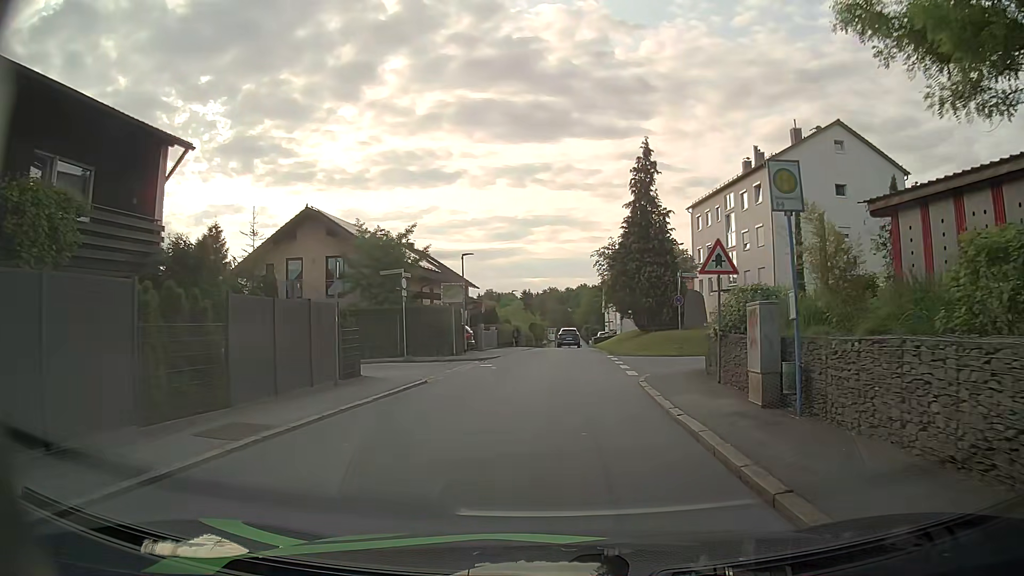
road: residential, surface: asphalt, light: Day
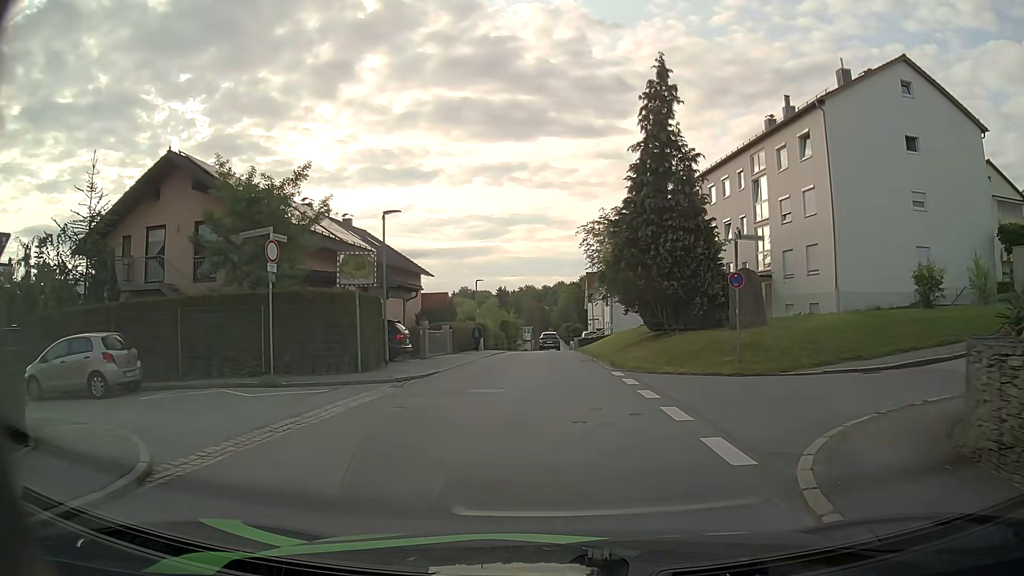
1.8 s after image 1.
(+0.1, +12.4) m; +1°
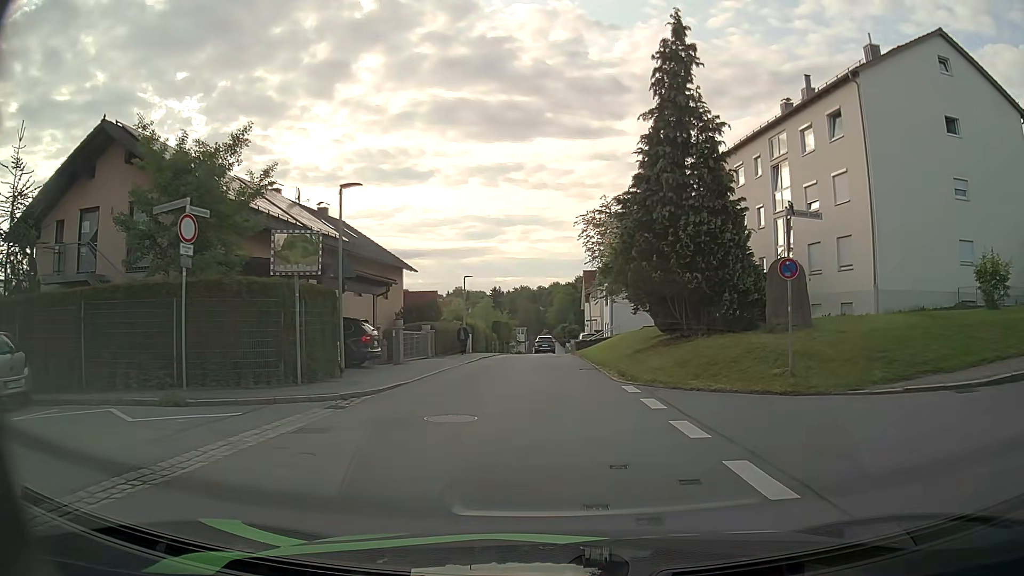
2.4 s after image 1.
(0.0, +4.3) m; 0°
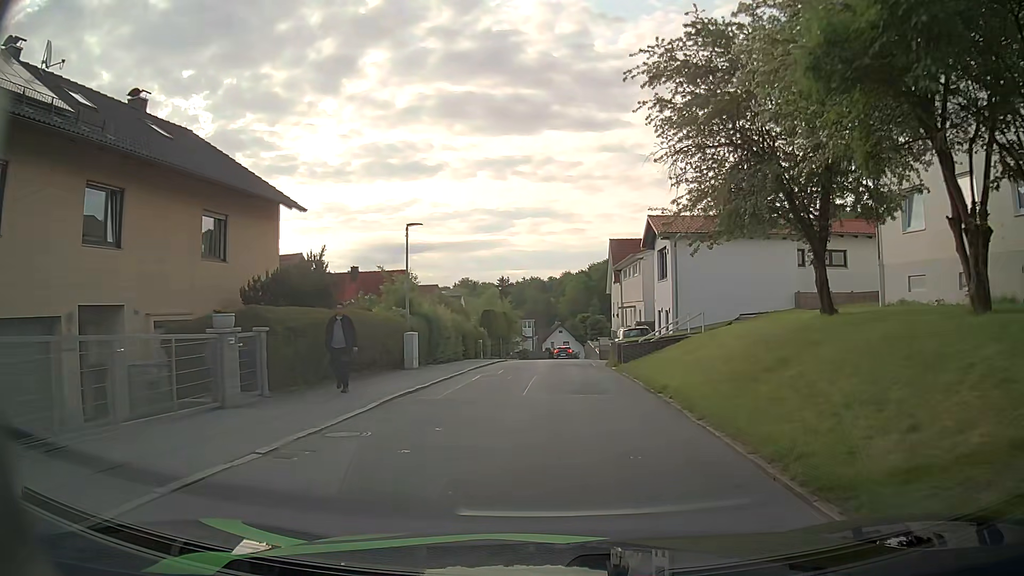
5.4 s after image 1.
(0.0, +21.4) m; -1°
(0, +10) (0, +20) (0, +30) (0, +40) (0, +50) (+1, +60) (+1, +70) (+3, +80) (+5, +90) (+8, +99) m
